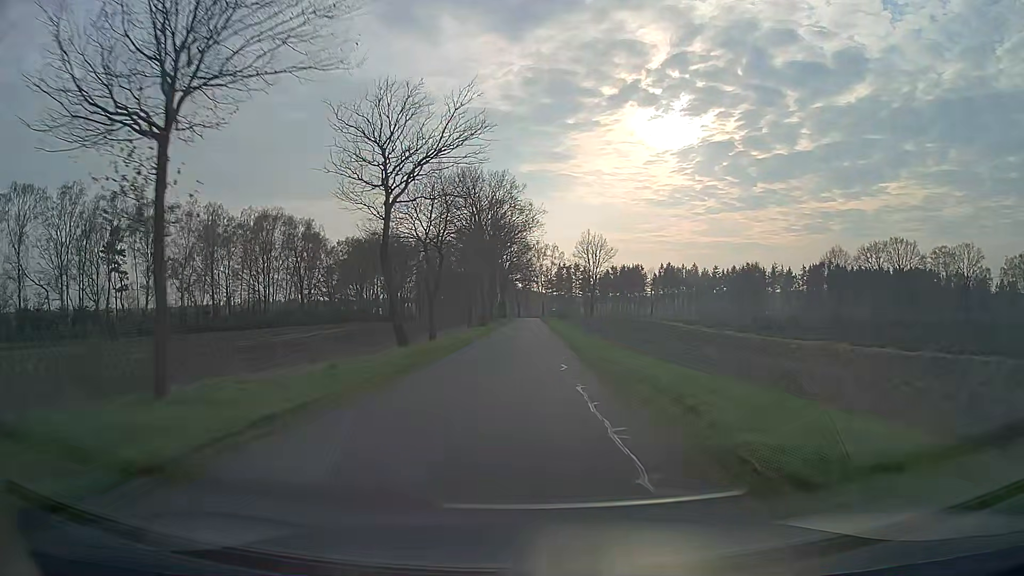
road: unclassified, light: Day
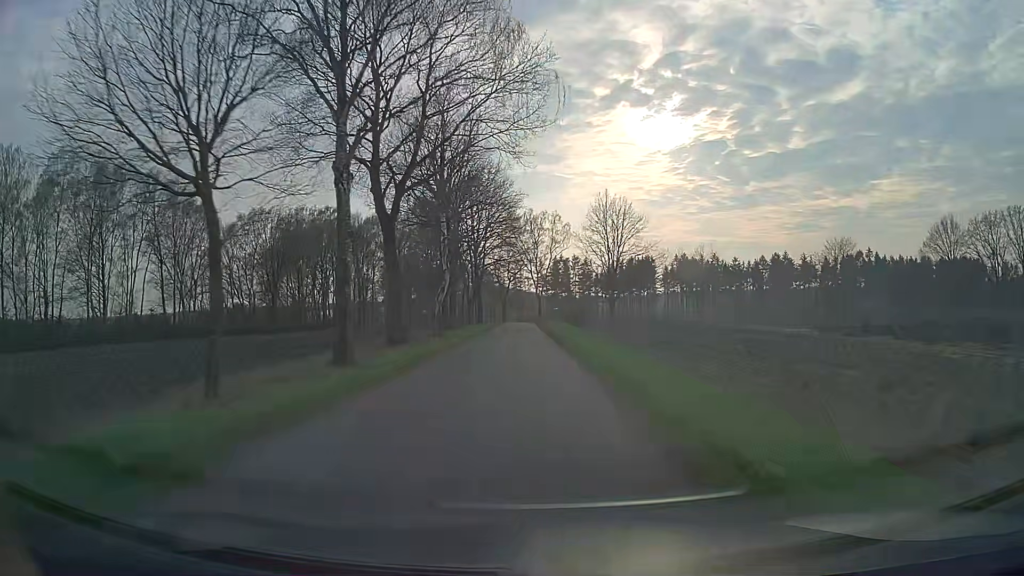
(+0.2, +49.2) m; +1°
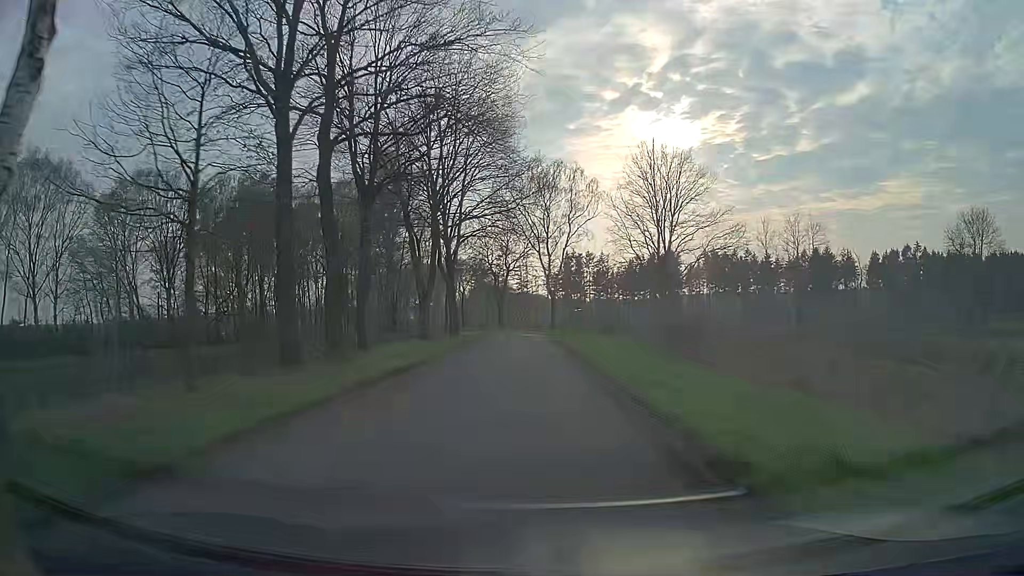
(-0.2, +34.7) m; -1°
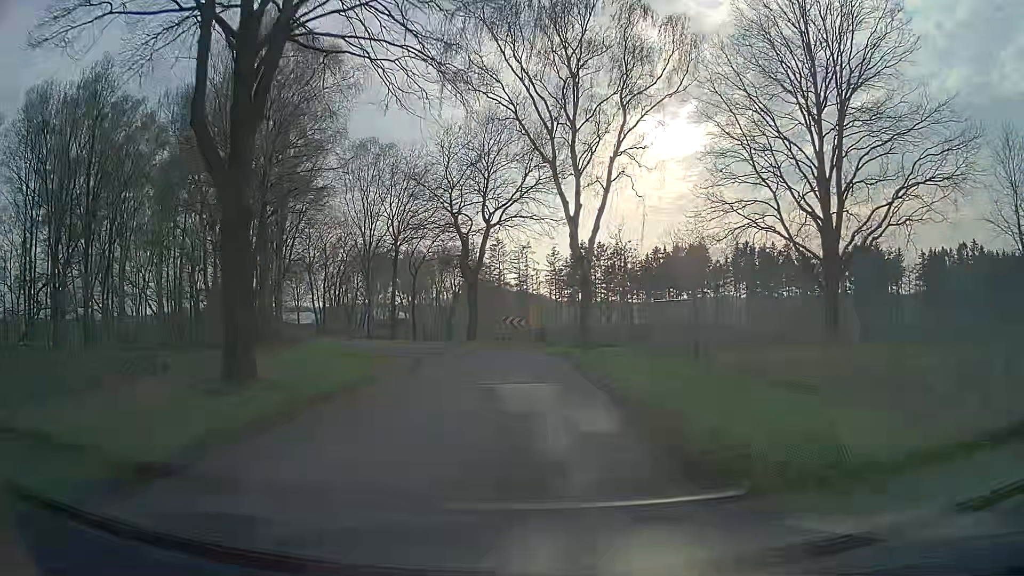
(-0.1, +37.3) m; -1°
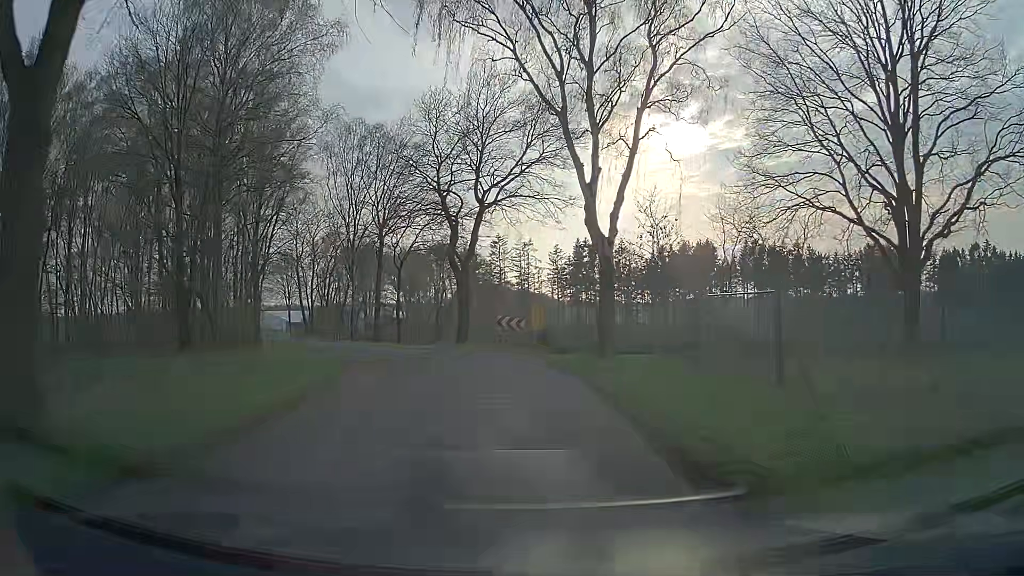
(0.0, +6.6) m; 0°
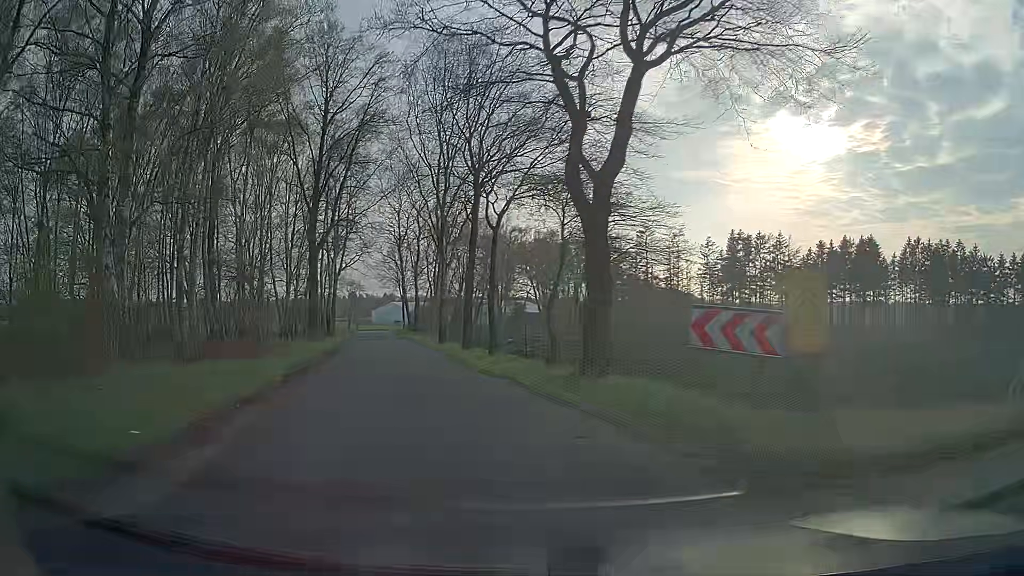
(-1.0, +18.5) m; -11°
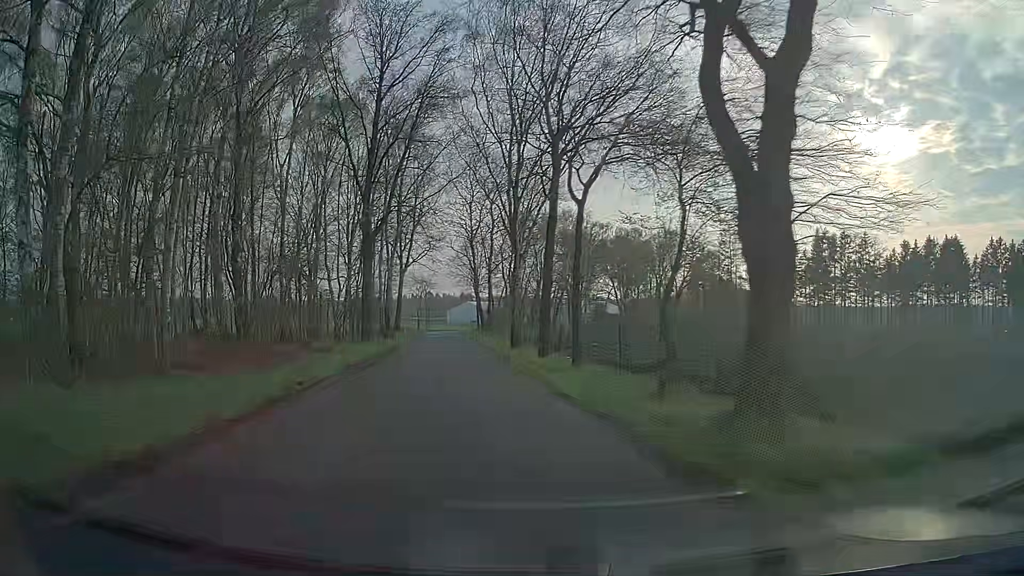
(-0.3, +6.3) m; -7°
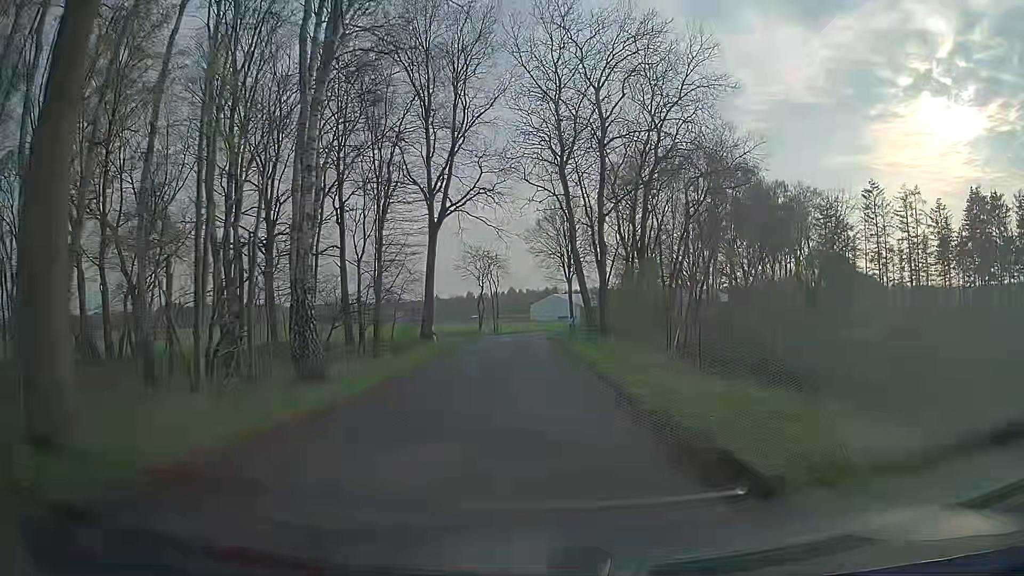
(-3.8, +35.3) m; -8°
(0, +10) (0, +20) (0, +30) (0, +40) (0, +50) (+1, +60) (+4, +69) (+8, +79) (+13, +87) (+18, +96) m
